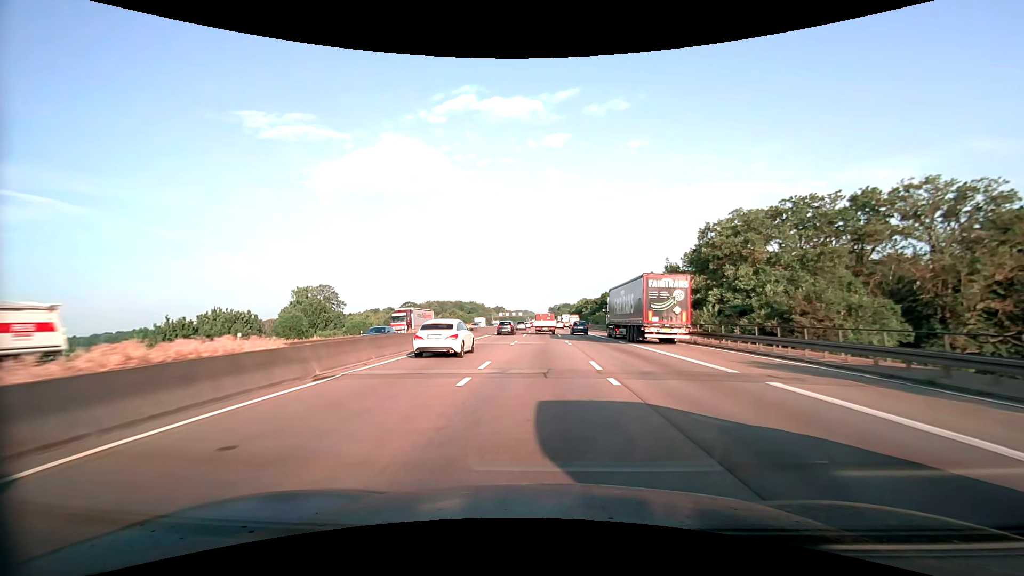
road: motorway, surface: asphalt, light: Day
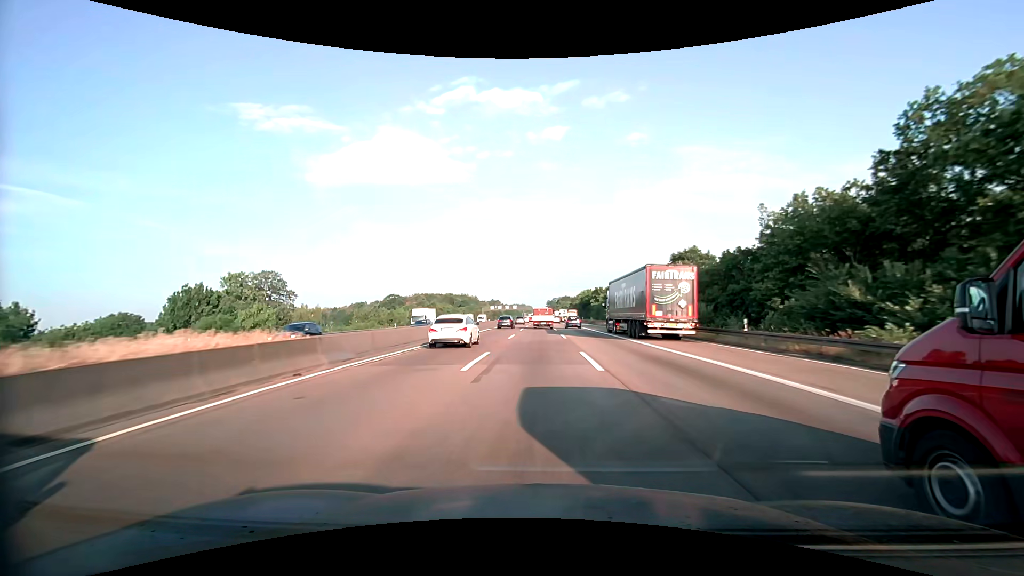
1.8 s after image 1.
(0.0, +34.4) m; 0°
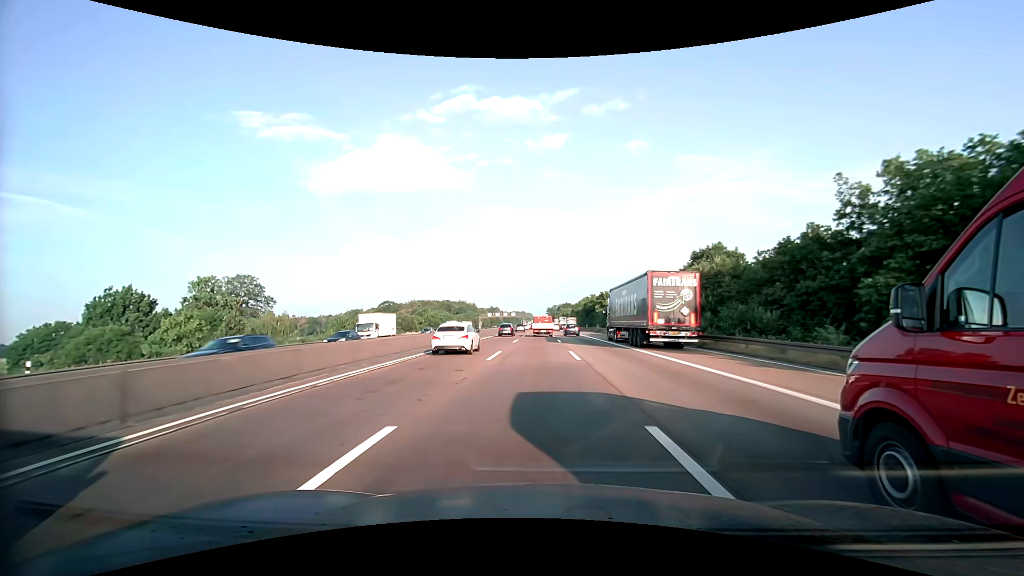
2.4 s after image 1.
(-0.1, +11.6) m; 0°
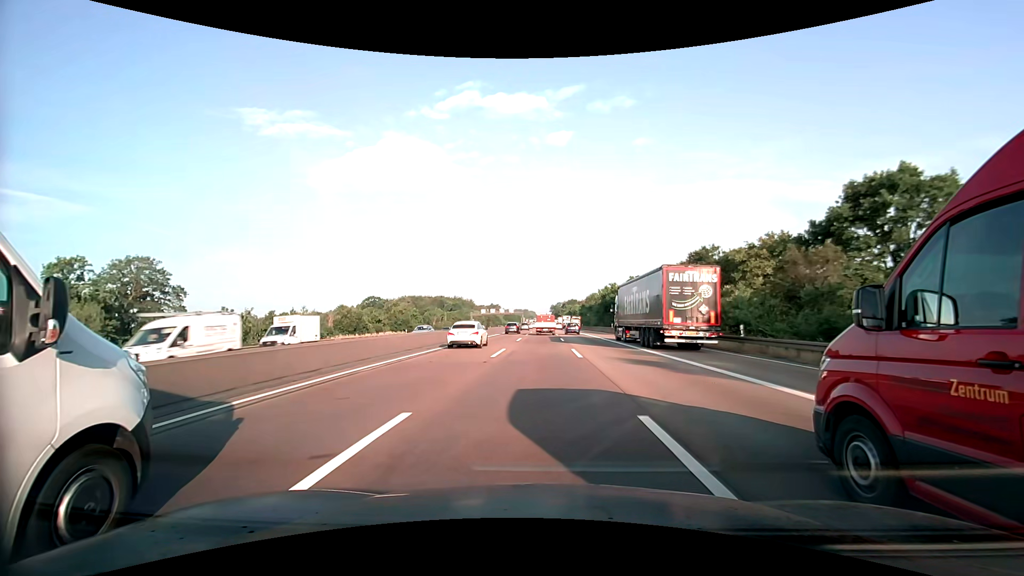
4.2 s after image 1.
(-0.1, +35.3) m; 0°
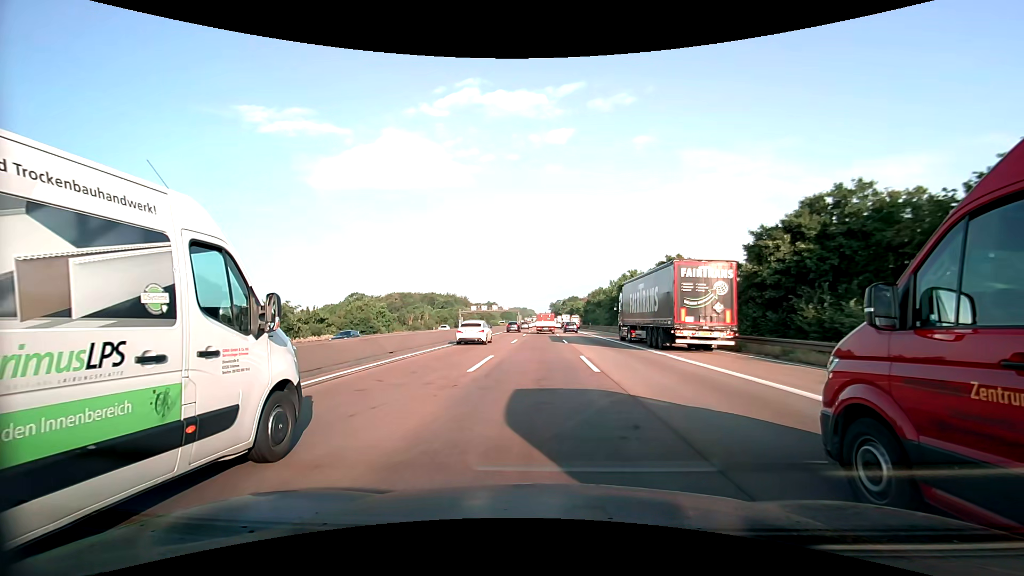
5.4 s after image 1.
(0.0, +23.9) m; 0°
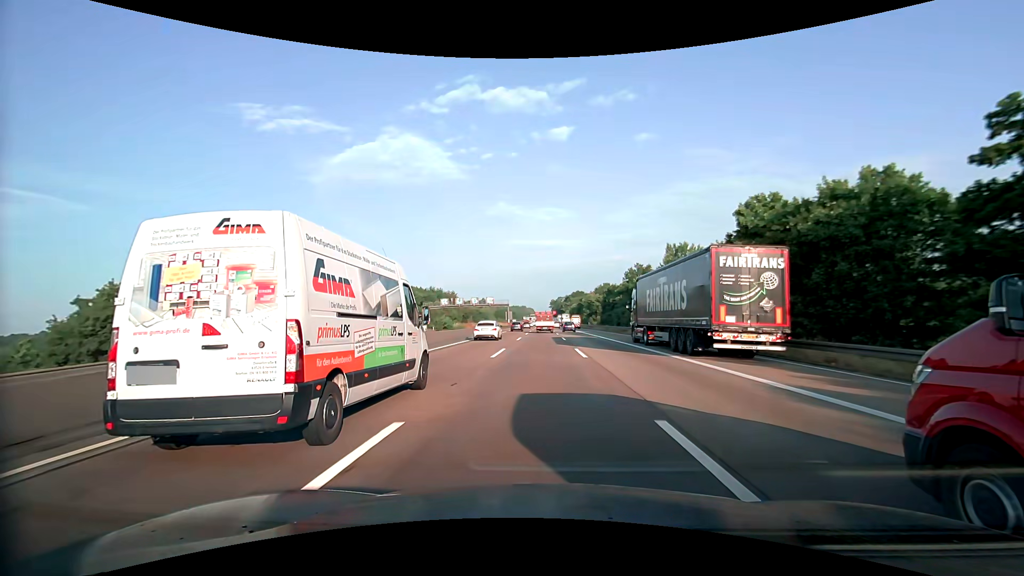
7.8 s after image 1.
(-0.1, +48.9) m; 0°
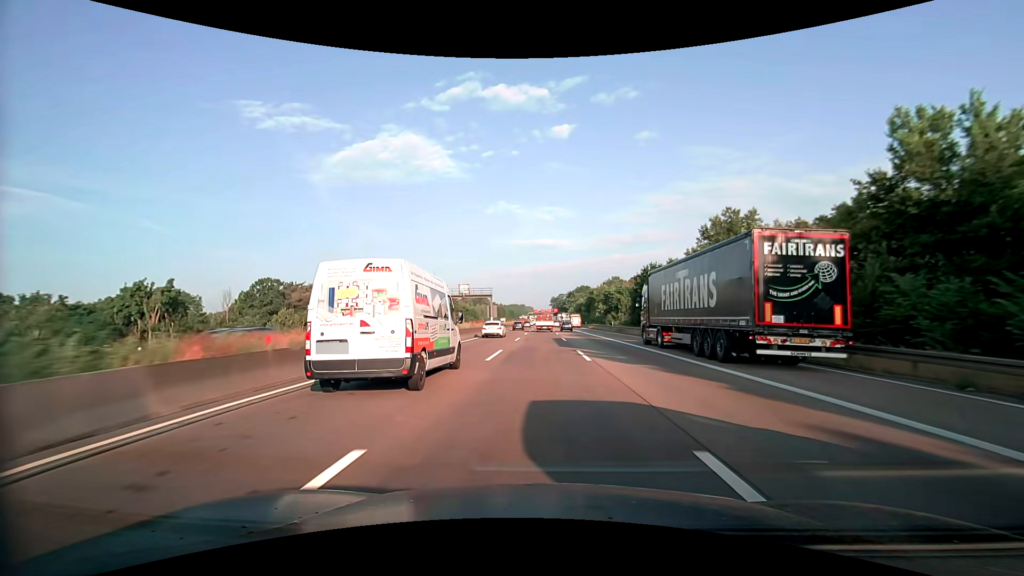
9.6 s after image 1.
(0.0, +37.6) m; 0°
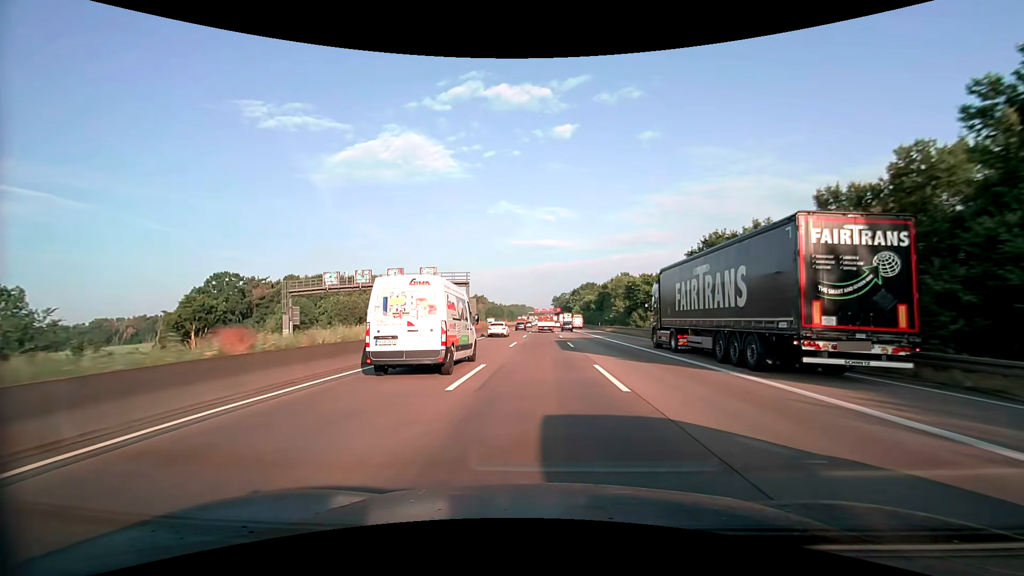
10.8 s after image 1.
(0.0, +25.4) m; 0°
(0, +10) (0, +20) (0, +30) (0, +40) (0, +50) (0, +60) (0, +70) (0, +80) (0, +90) (0, +100) m
